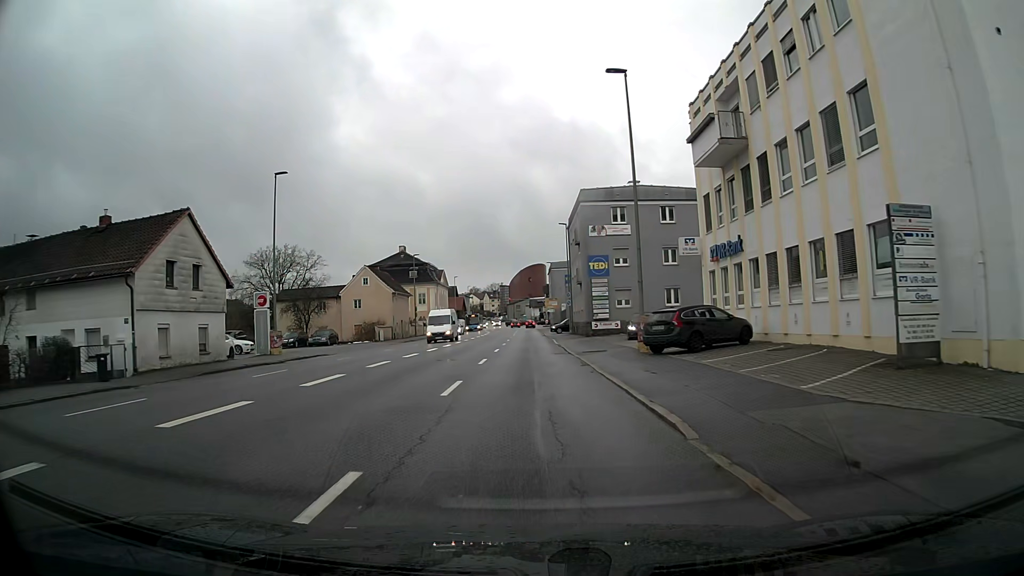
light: Day
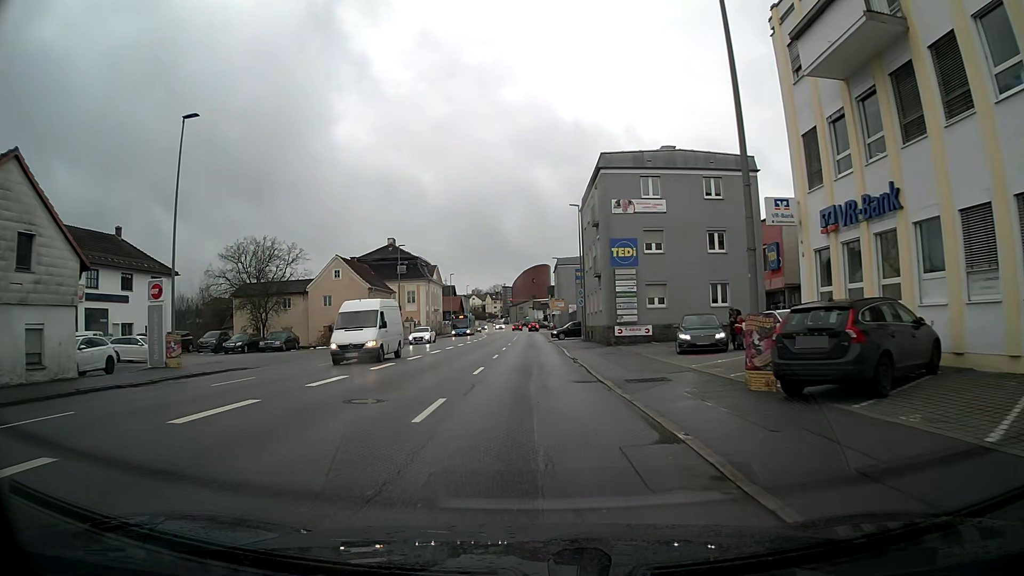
(0.0, +11.8) m; 0°
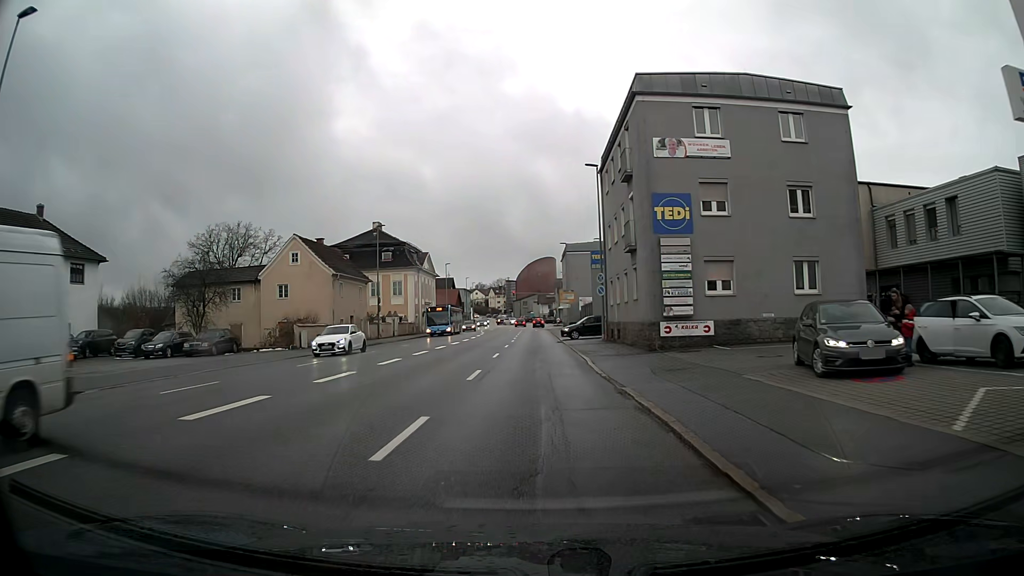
(0.0, +12.0) m; 0°
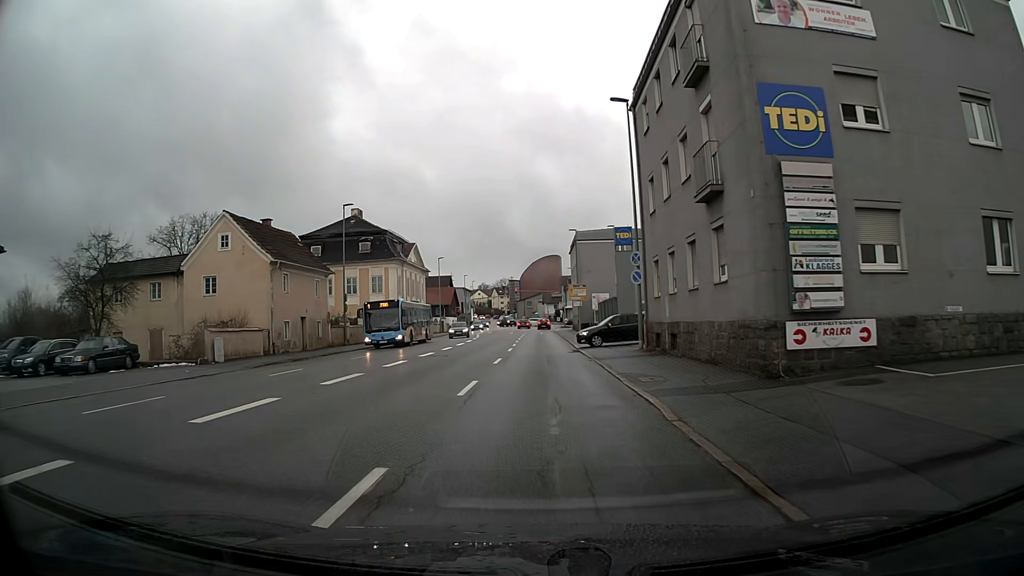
(-0.1, +12.2) m; -1°
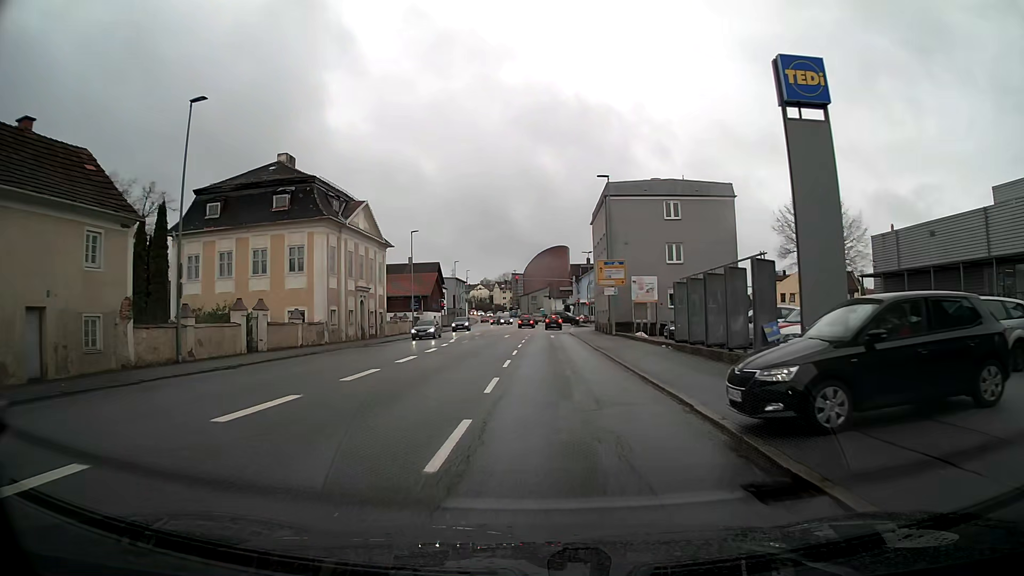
(0.0, +24.3) m; 0°
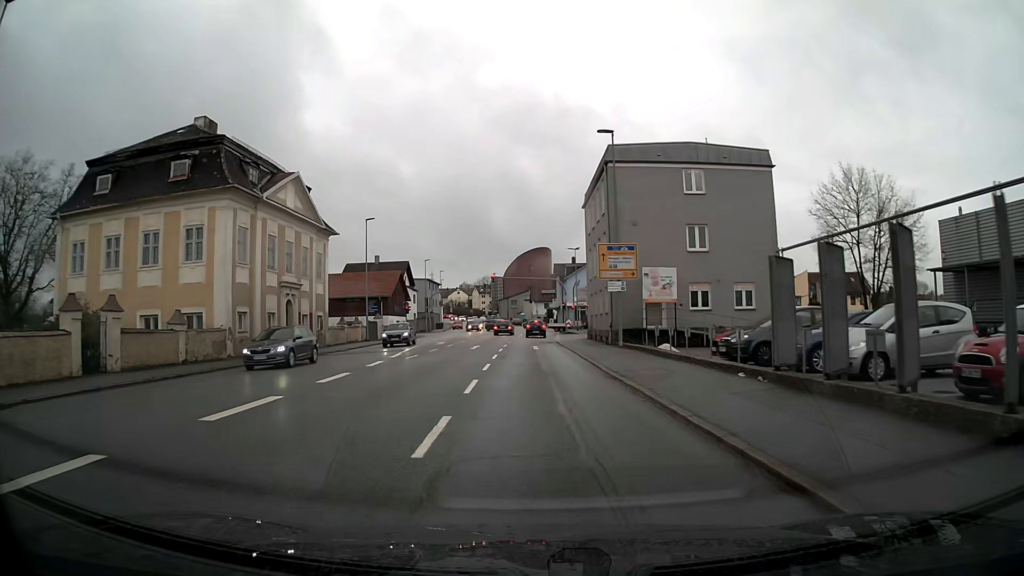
(+0.1, +11.5) m; +1°
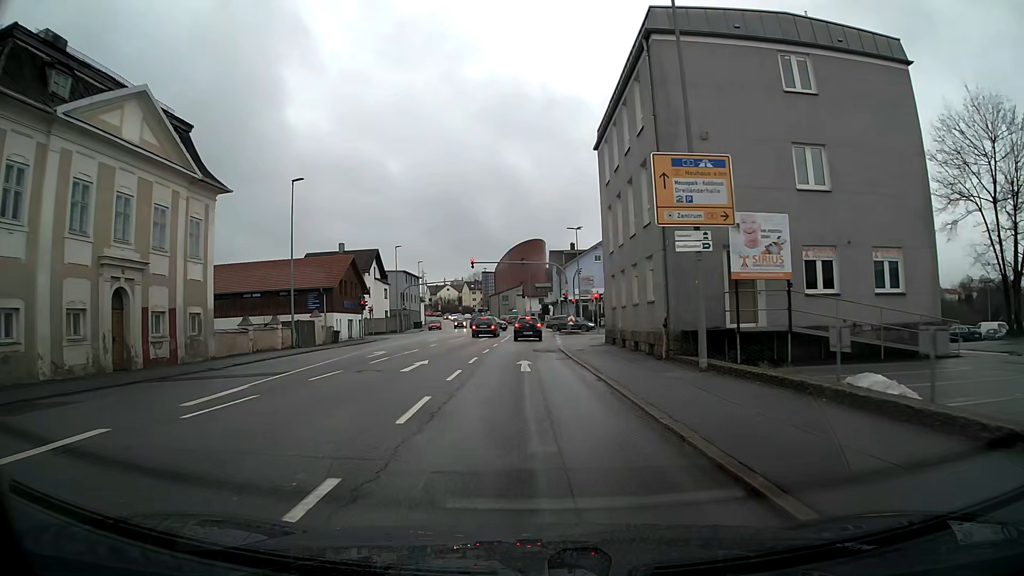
(+0.1, +16.1) m; 0°
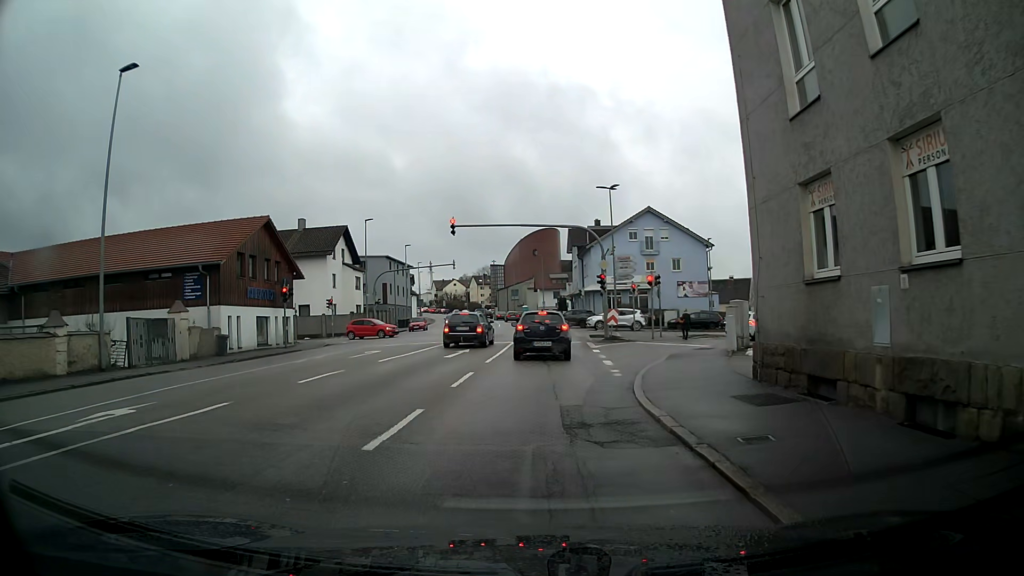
(-0.2, +20.0) m; 0°
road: tertiary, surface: asphalt
